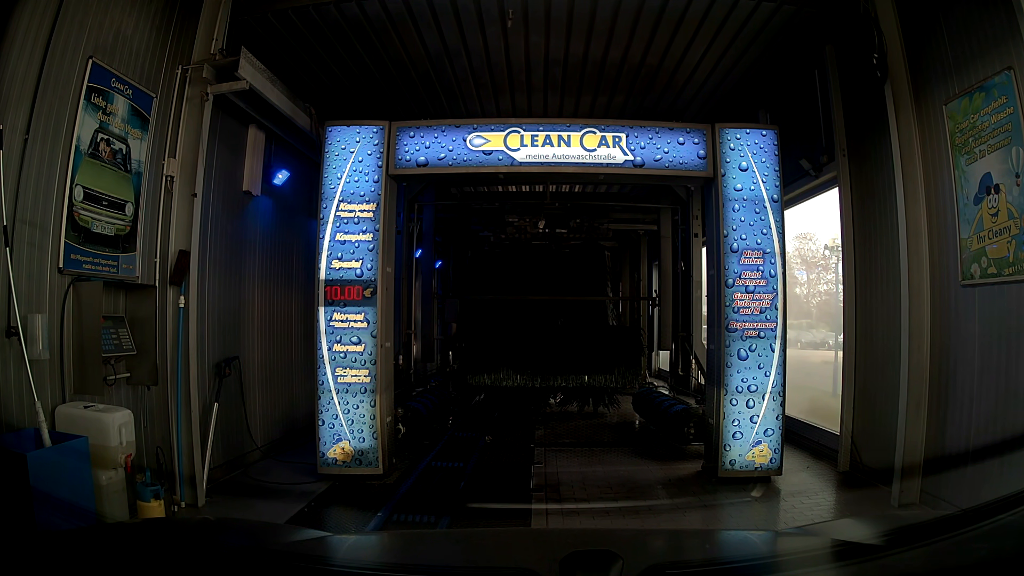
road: service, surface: asphalt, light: Day
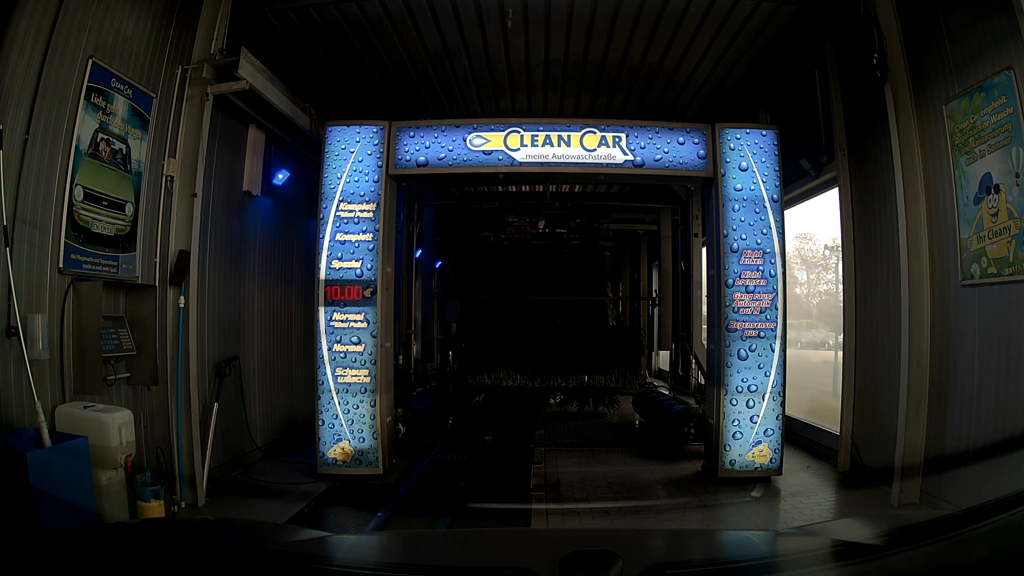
(0.0, 0.0) m; 0°
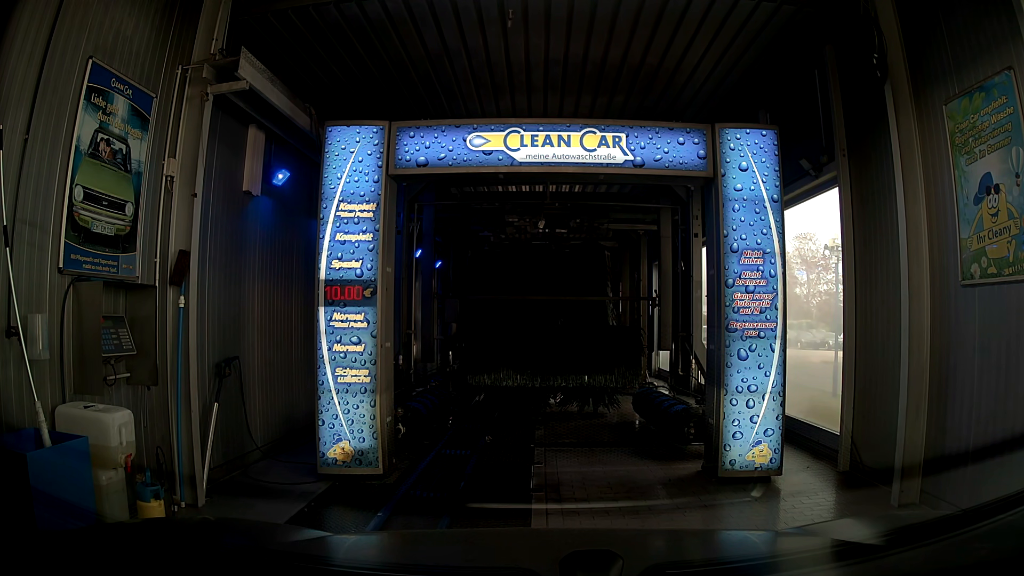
(0.0, 0.0) m; 0°
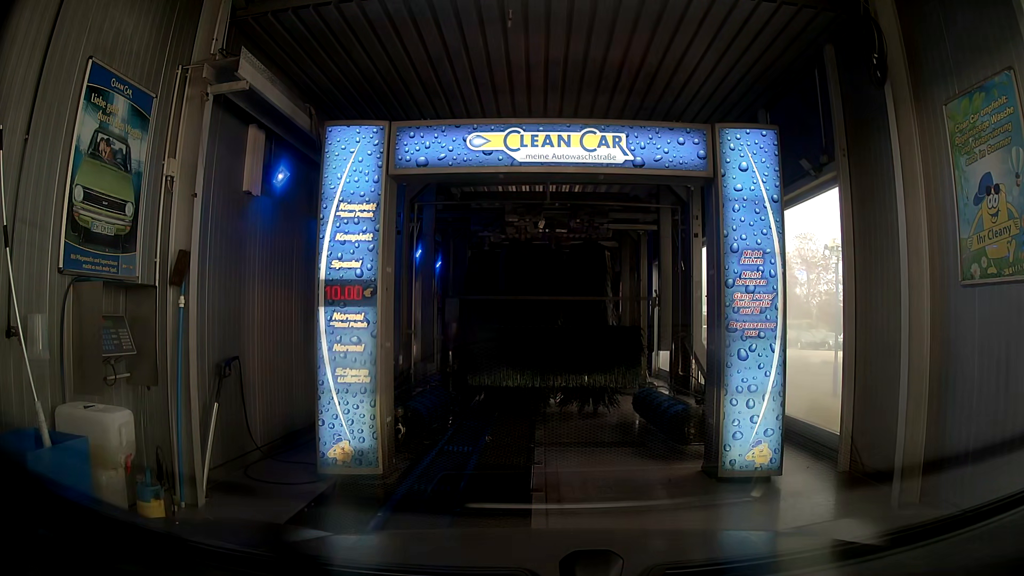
(0.0, 0.0) m; 0°
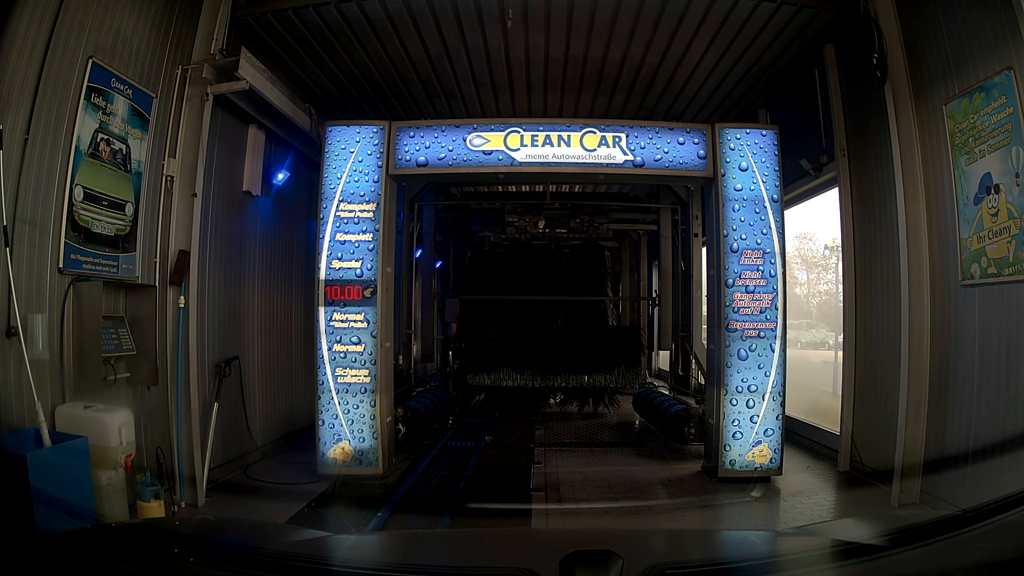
(0.0, 0.0) m; 0°
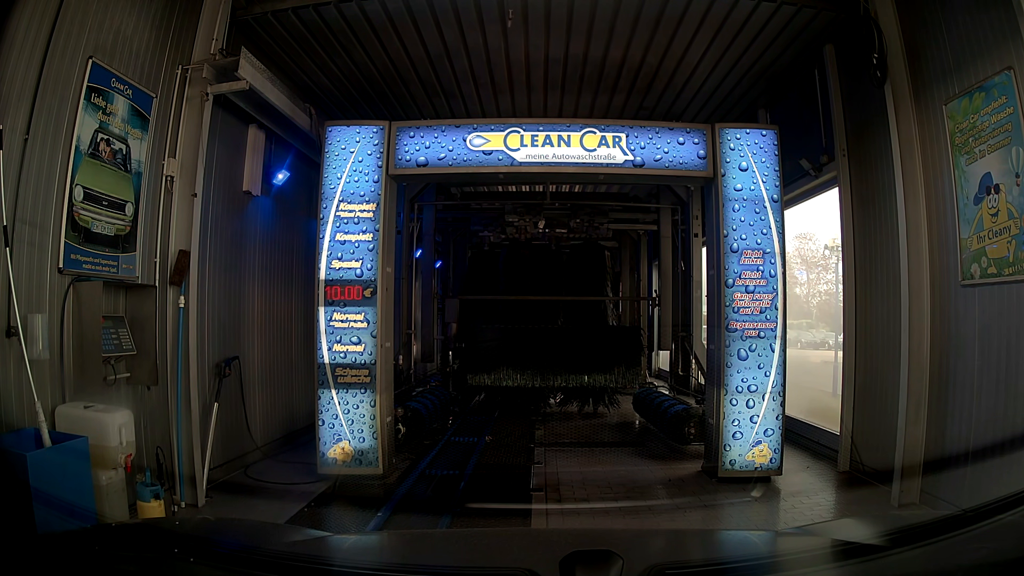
(0.0, 0.0) m; 0°
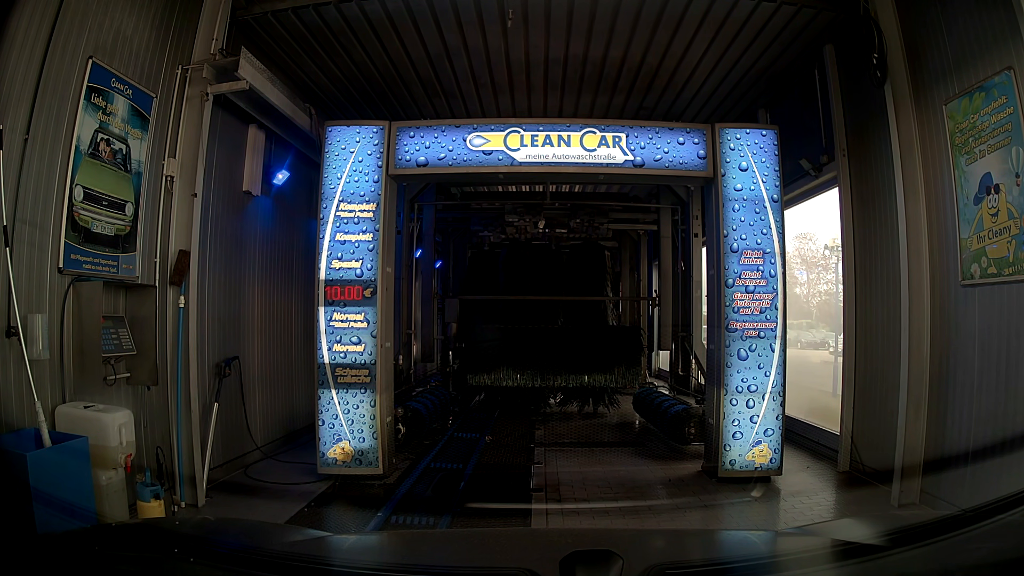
(0.0, 0.0) m; 0°
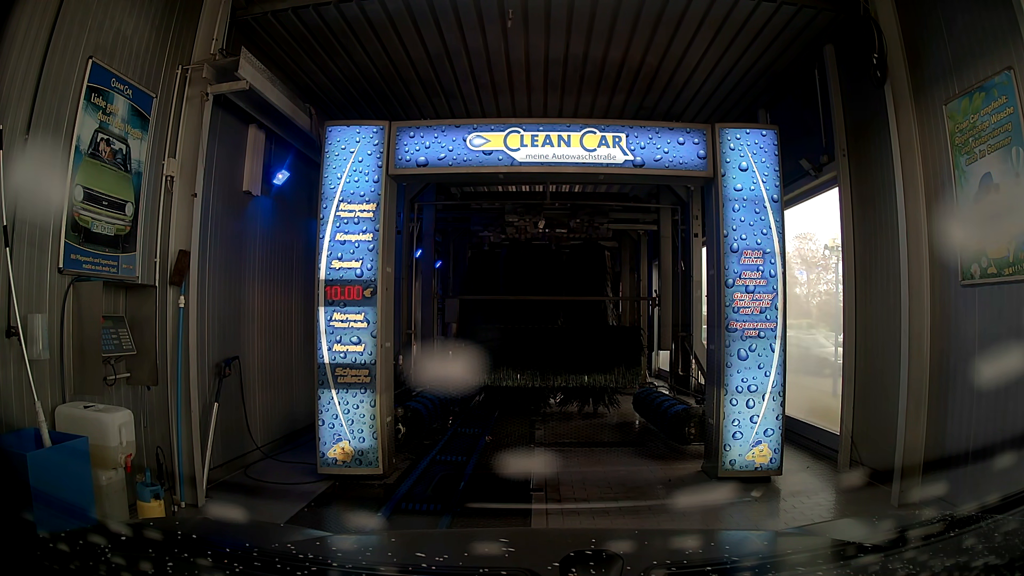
(0.0, 0.0) m; 0°
